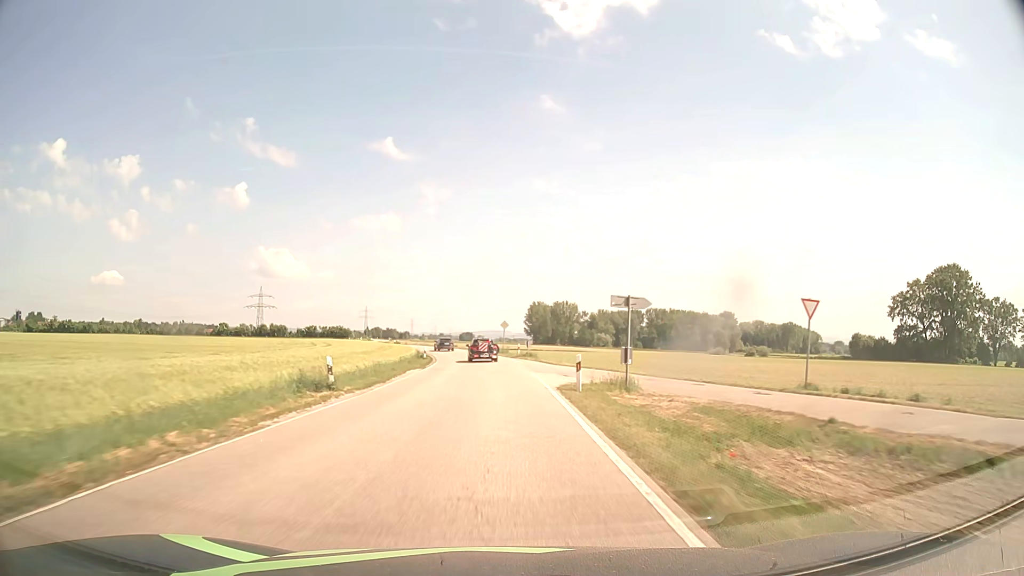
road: secondary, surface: asphalt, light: Day
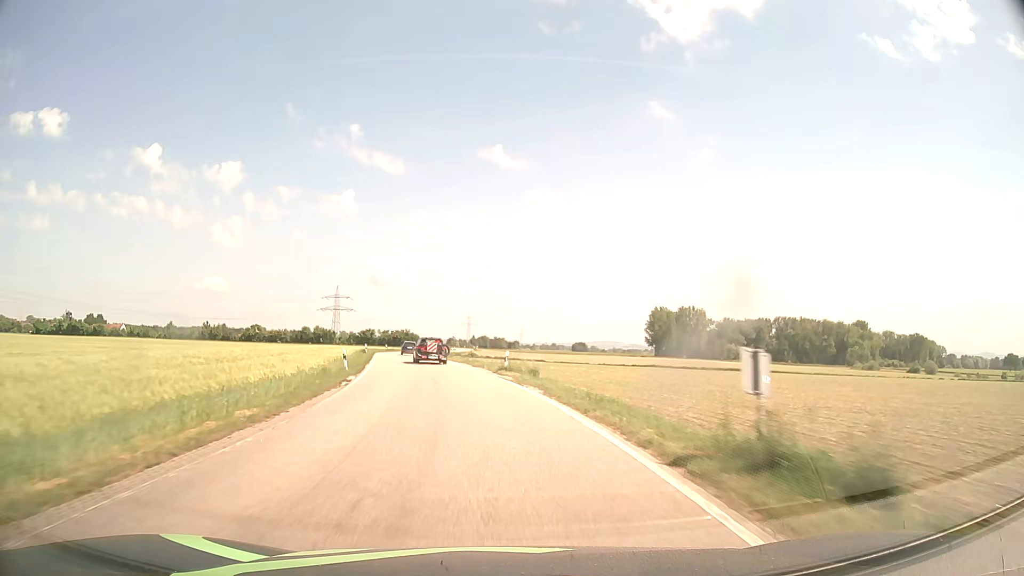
(-2.6, +62.4) m; -9°
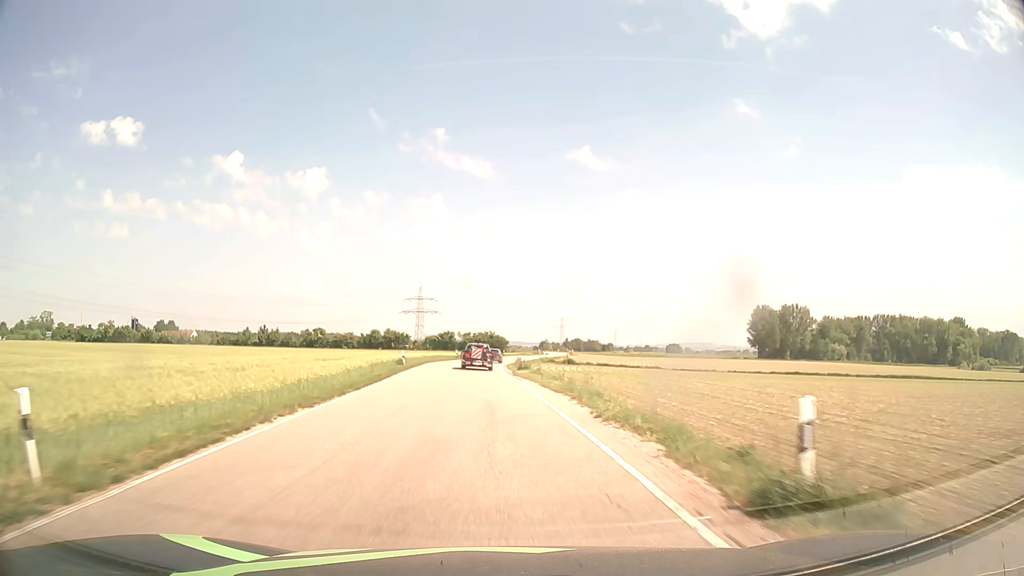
(-1.6, +24.1) m; -8°
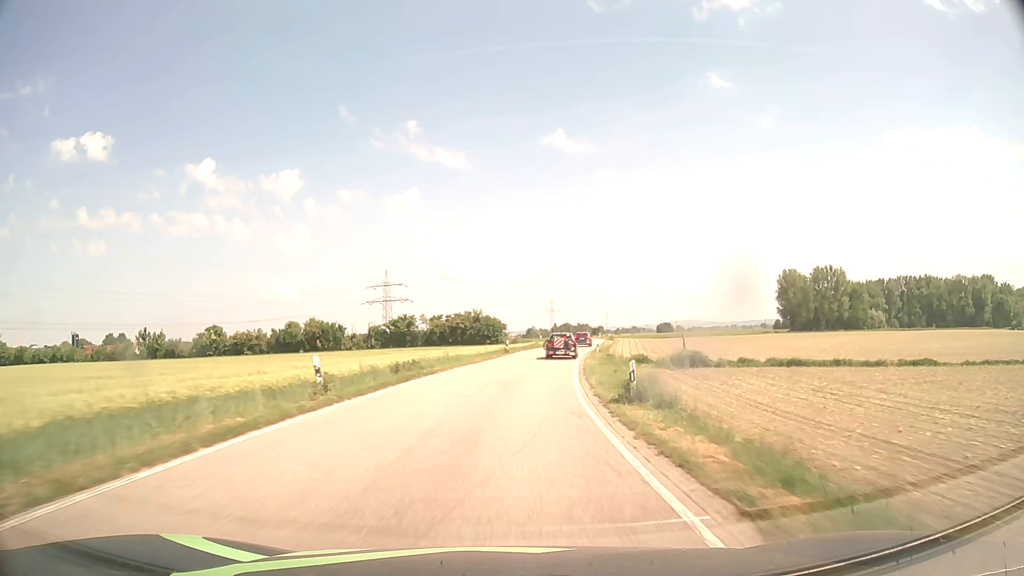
(-2.5, +61.4) m; 0°
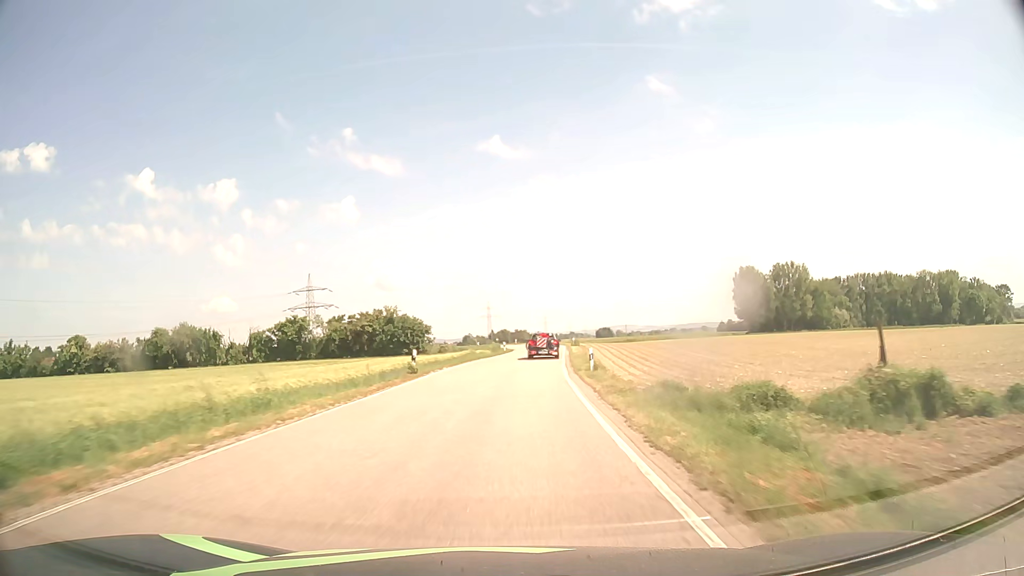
(+1.1, +24.9) m; +5°
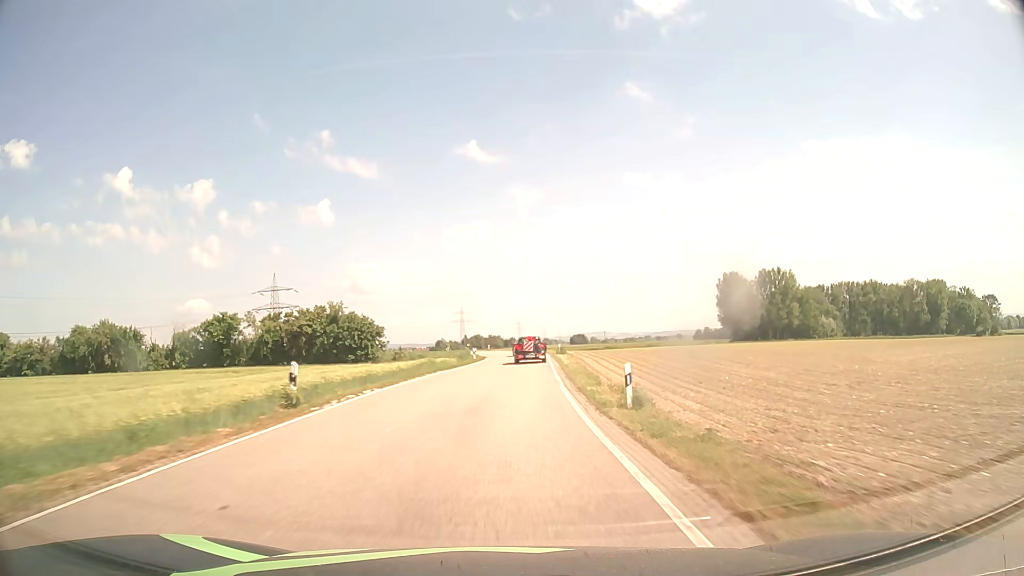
(+0.2, +12.4) m; +2°
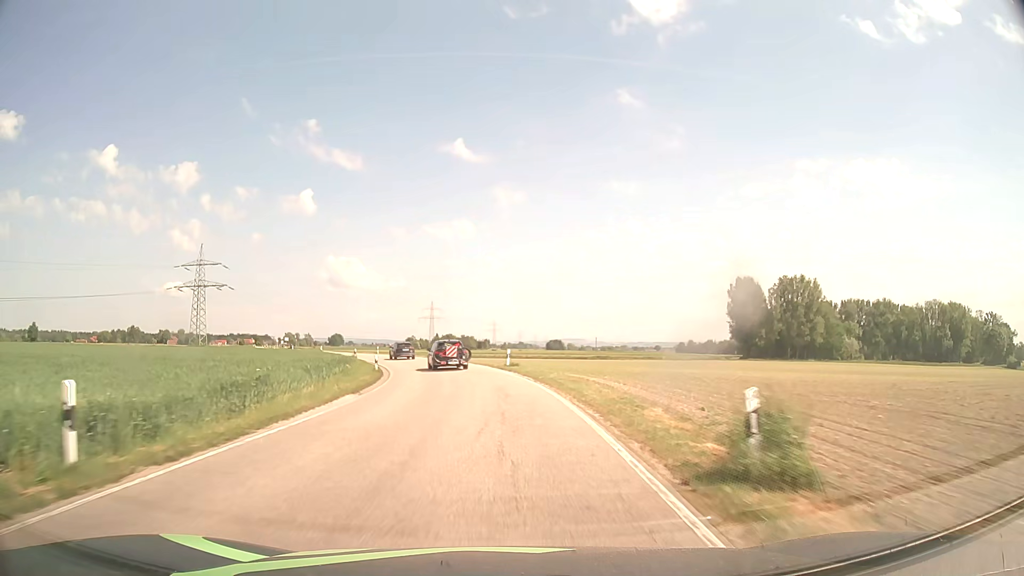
(+1.9, +46.7) m; +3°
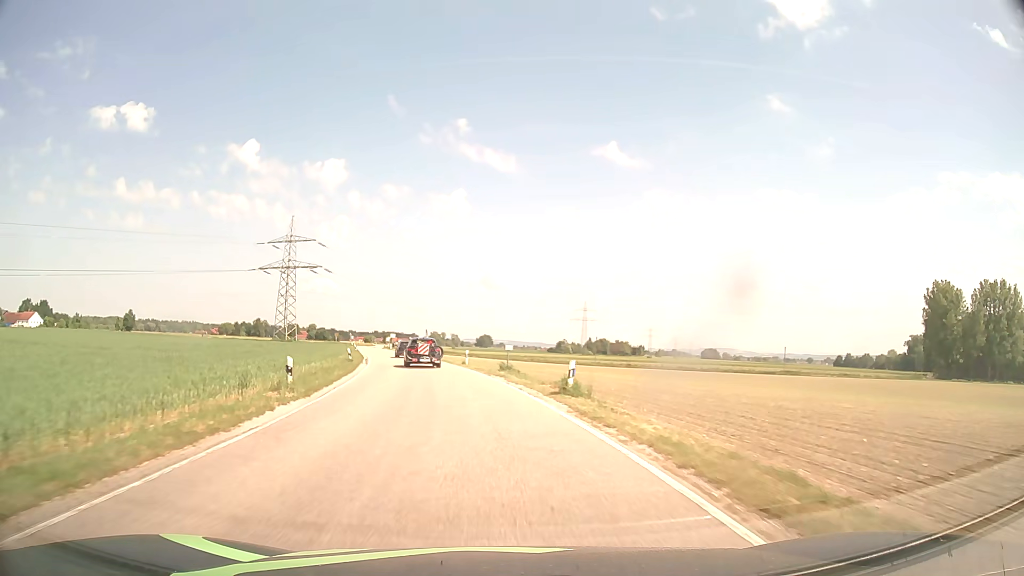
(-4.0, +43.9) m; -12°
(0, +10) (-1, +20) (-3, +30) (-5, +40) (-7, +49) (-9, +59) (-12, +69) (-14, +79) (-17, +88) (-19, +98) m
